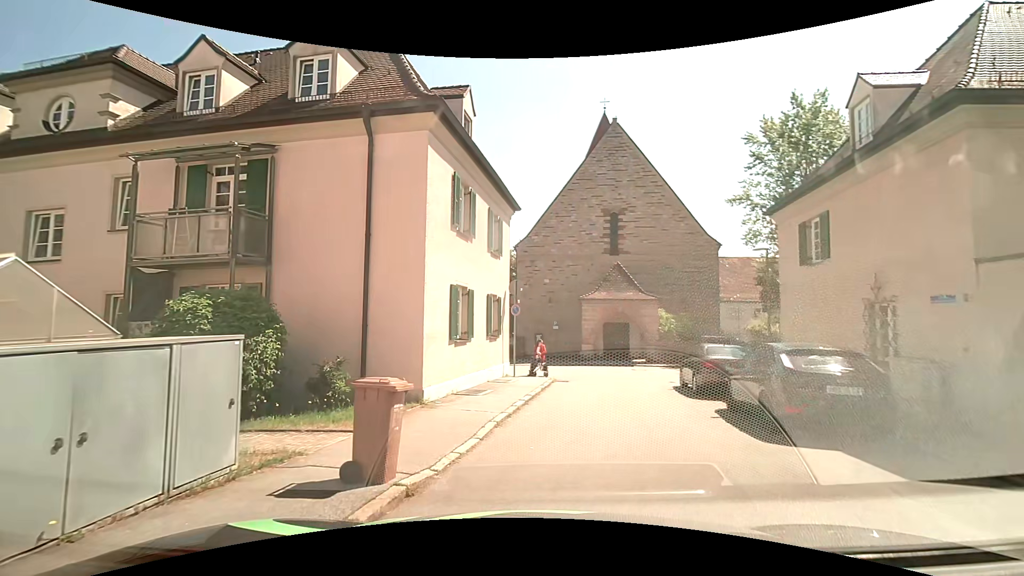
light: Day
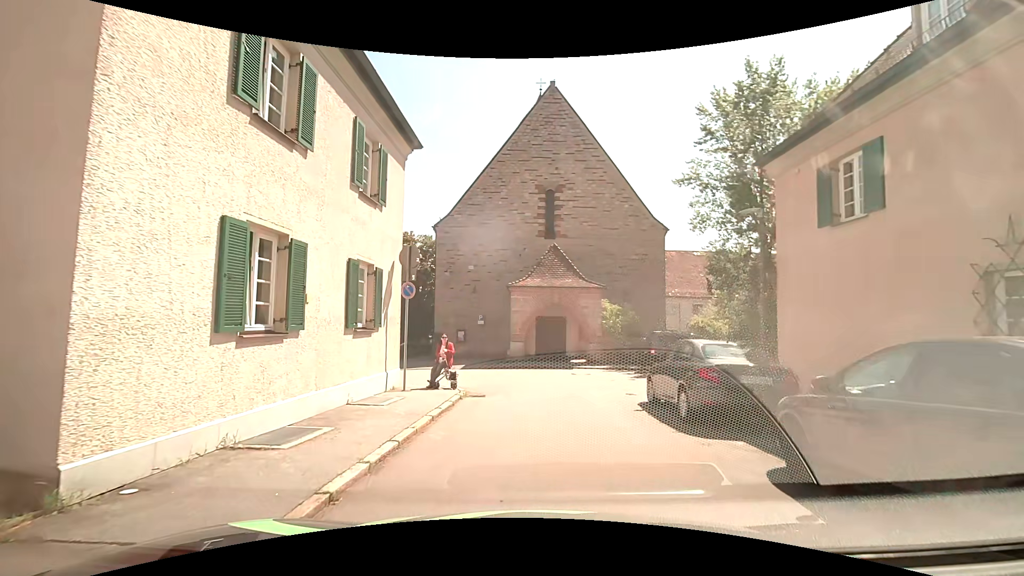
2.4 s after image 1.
(+0.4, +6.2) m; +6°
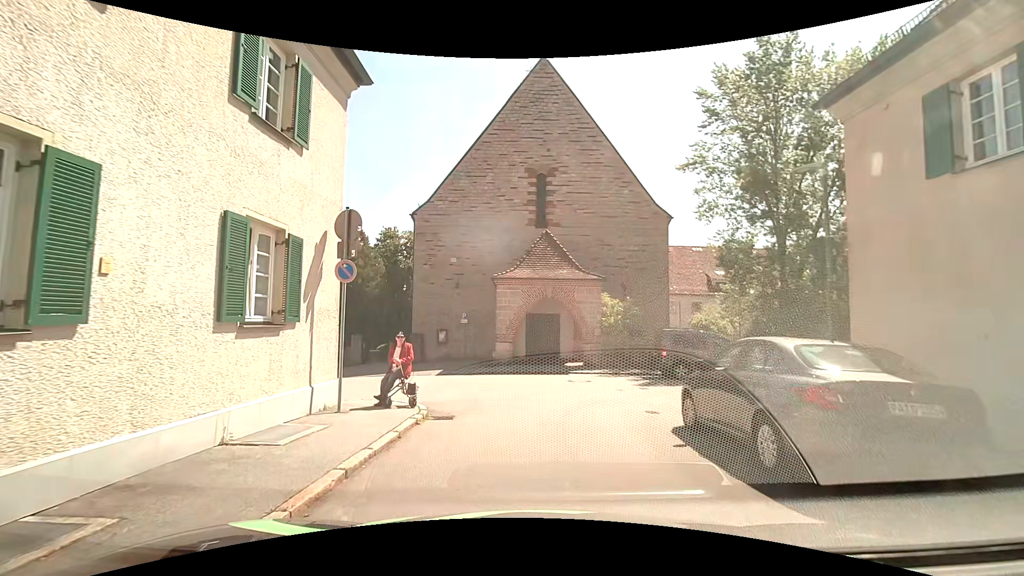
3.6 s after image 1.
(+0.1, +3.6) m; +1°
